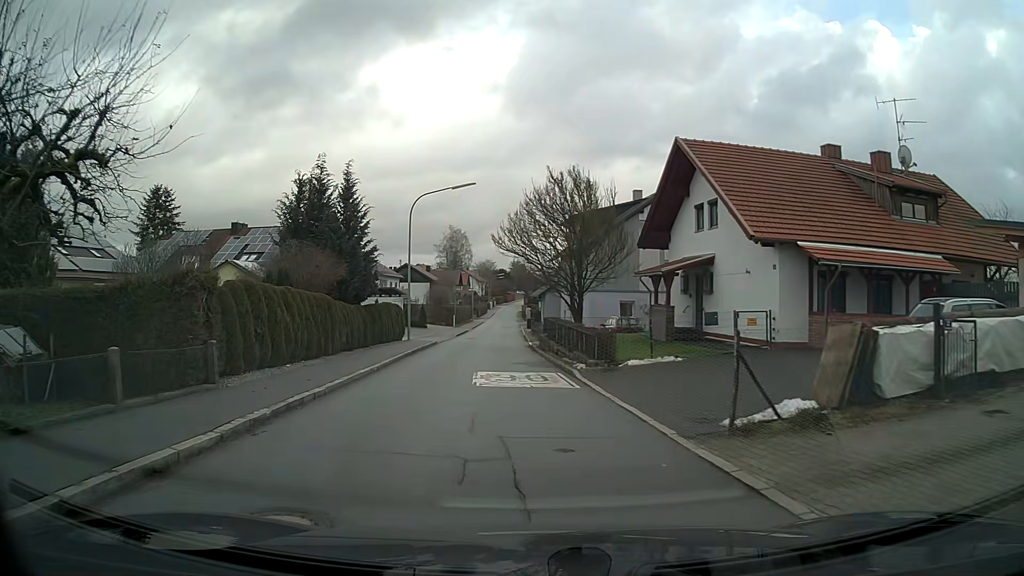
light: Day
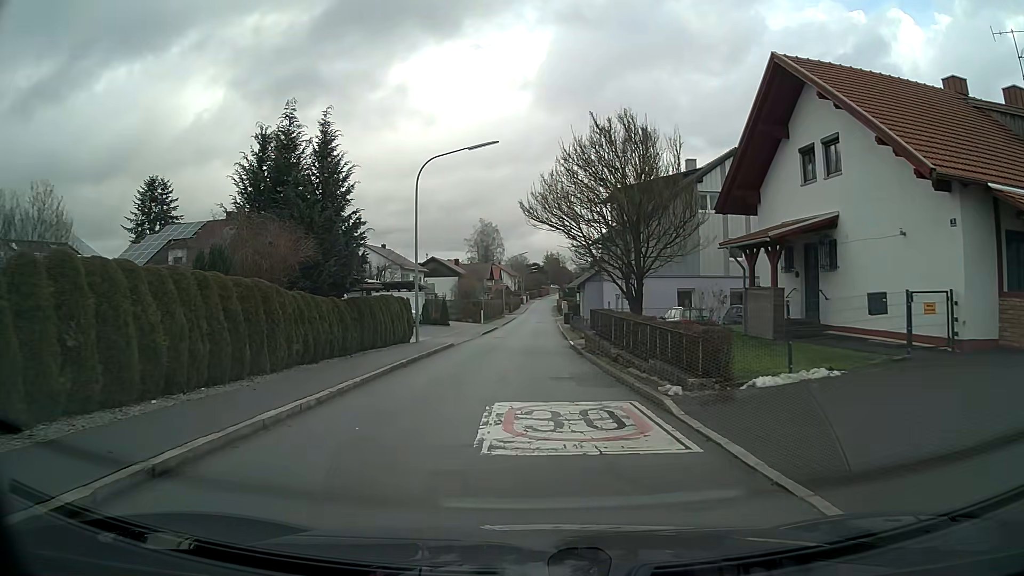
(-0.1, +7.7) m; -1°
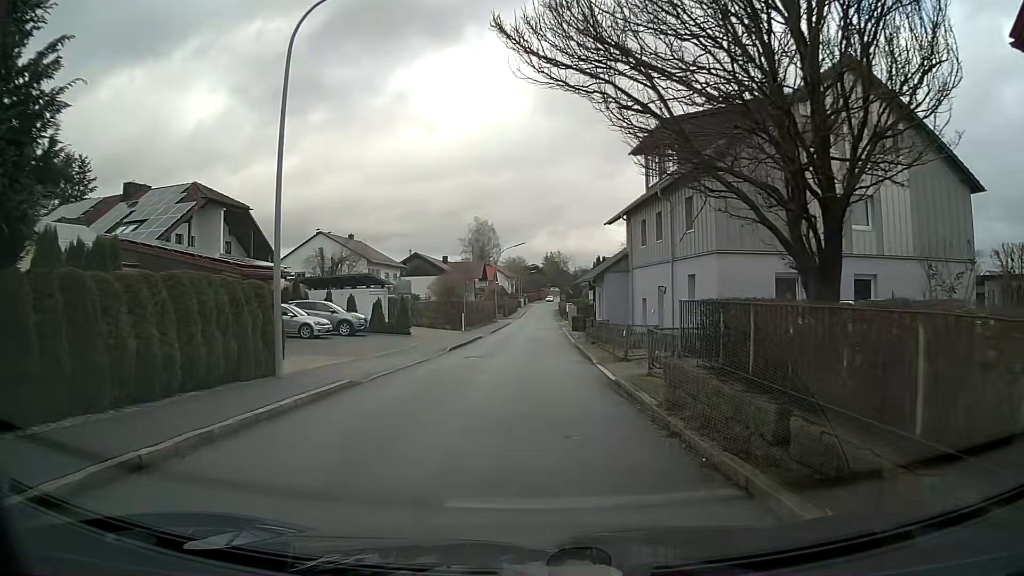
(0.0, +15.6) m; 0°
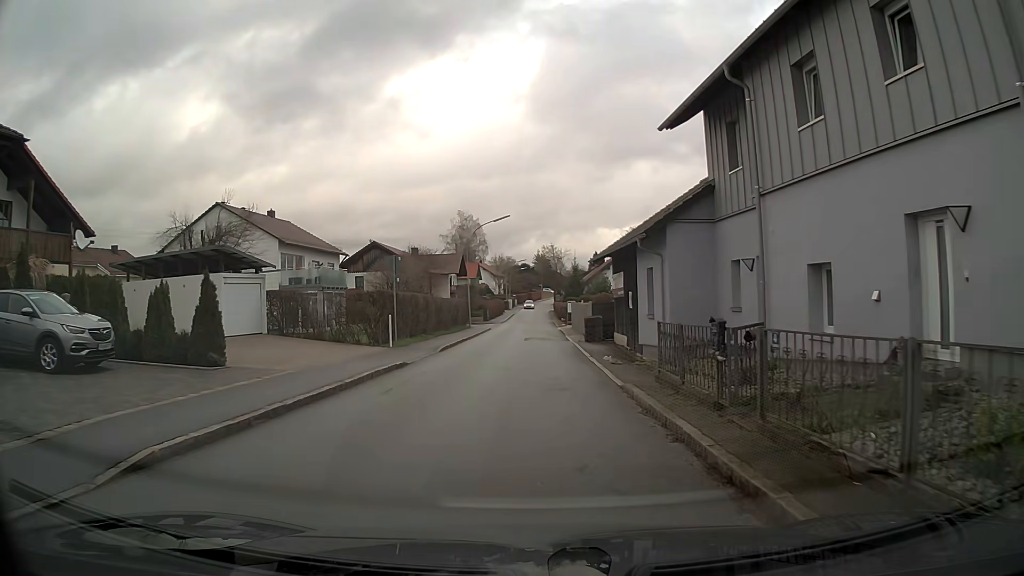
(0.0, +20.8) m; 0°
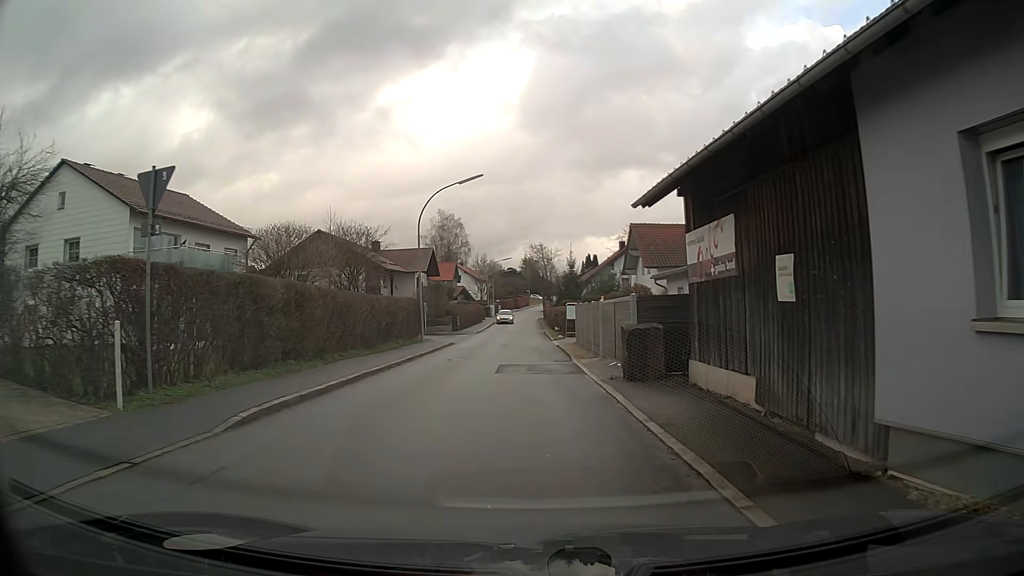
(+0.1, +16.7) m; +1°
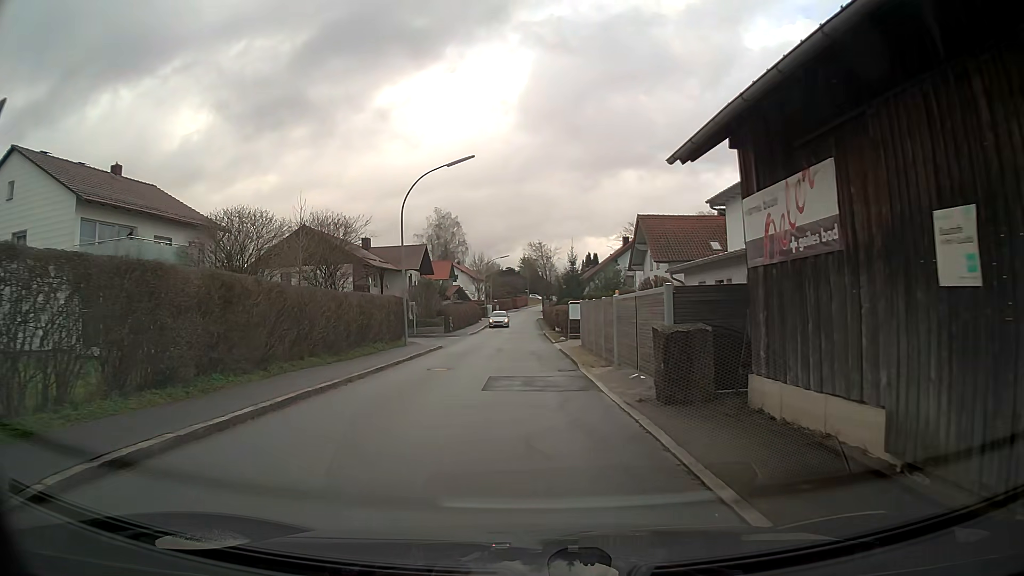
(0.0, +4.0) m; 0°
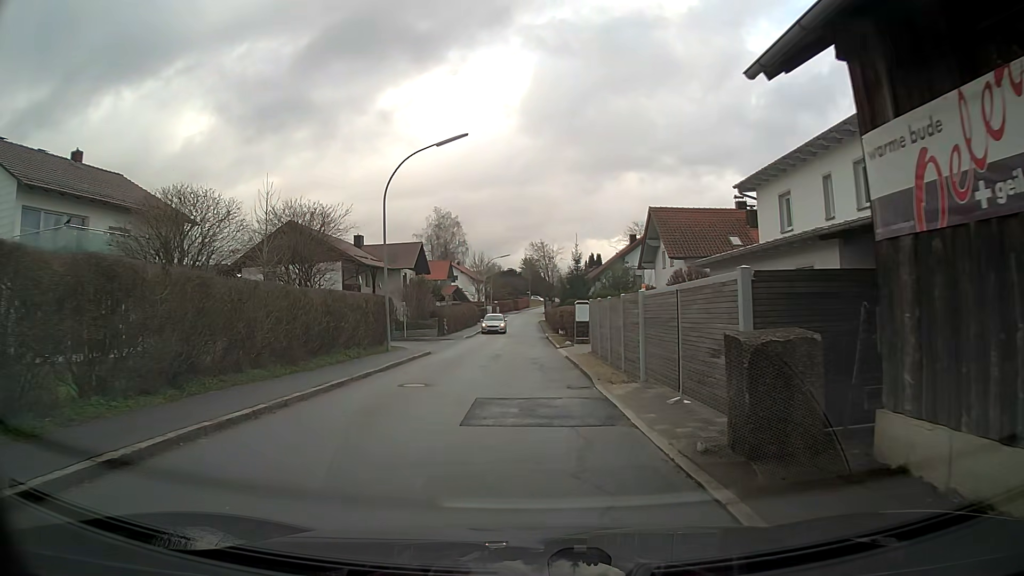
(0.0, +3.9) m; 0°
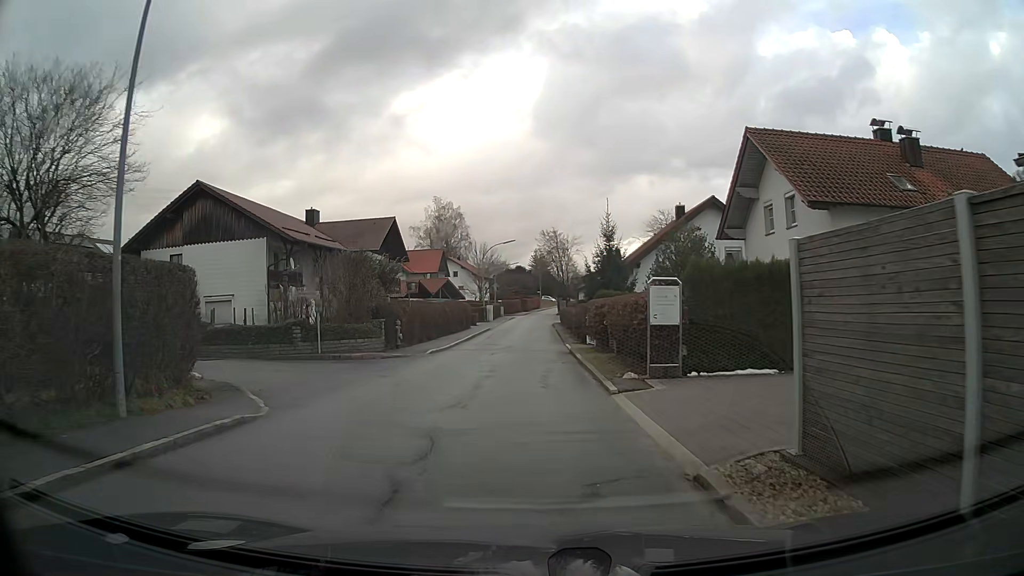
(0.0, +17.9) m; 0°
(0, +10) (0, +20) (0, +30) (0, +40) (0, +50) (0, +60) (0, +70) (0, +80) (0, +90) (+1, +100) m
